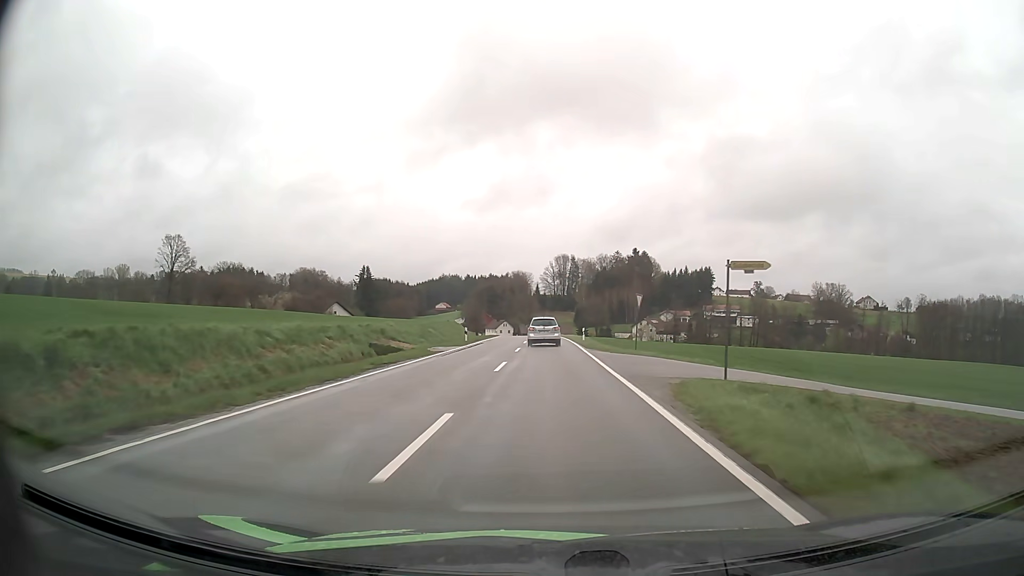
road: tertiary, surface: asphalt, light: Day
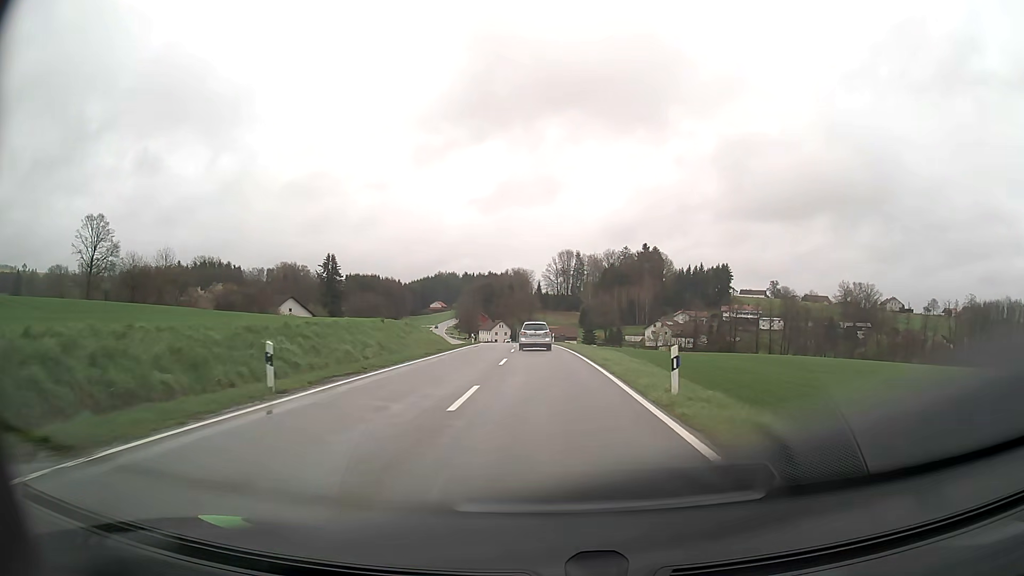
(+0.1, +32.3) m; 0°
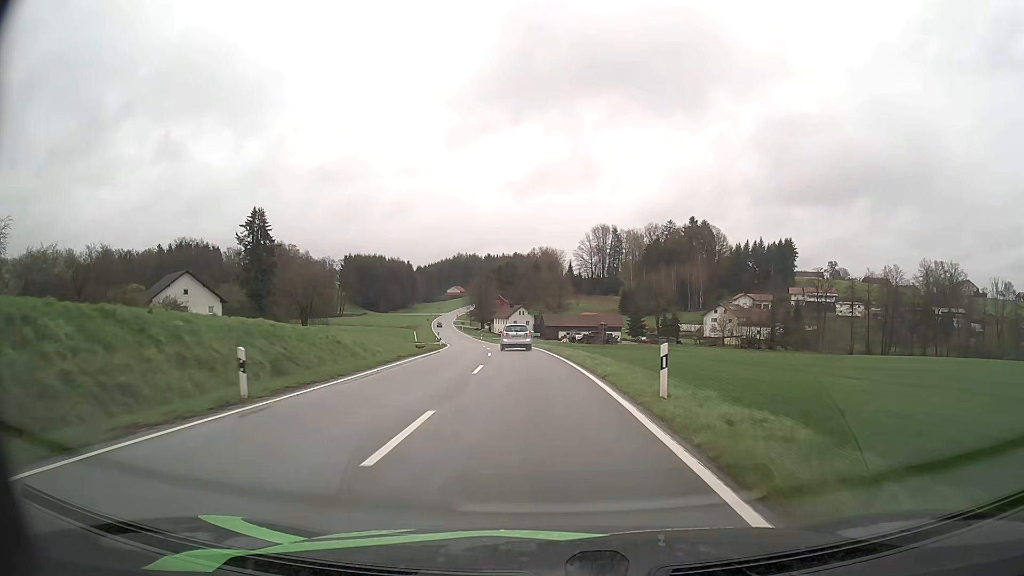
(-0.9, +53.7) m; -3°
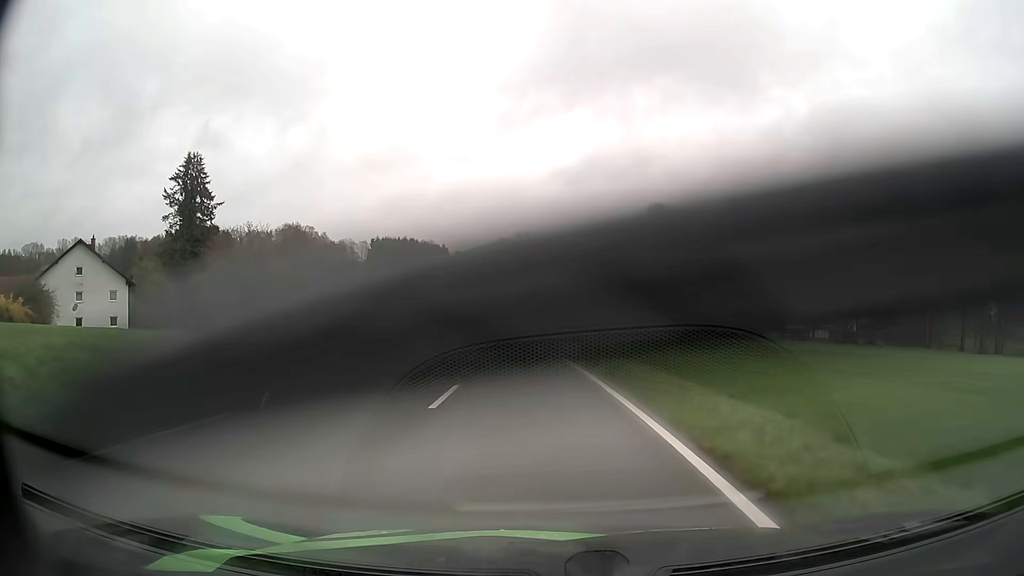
(-1.1, +32.9) m; -4°
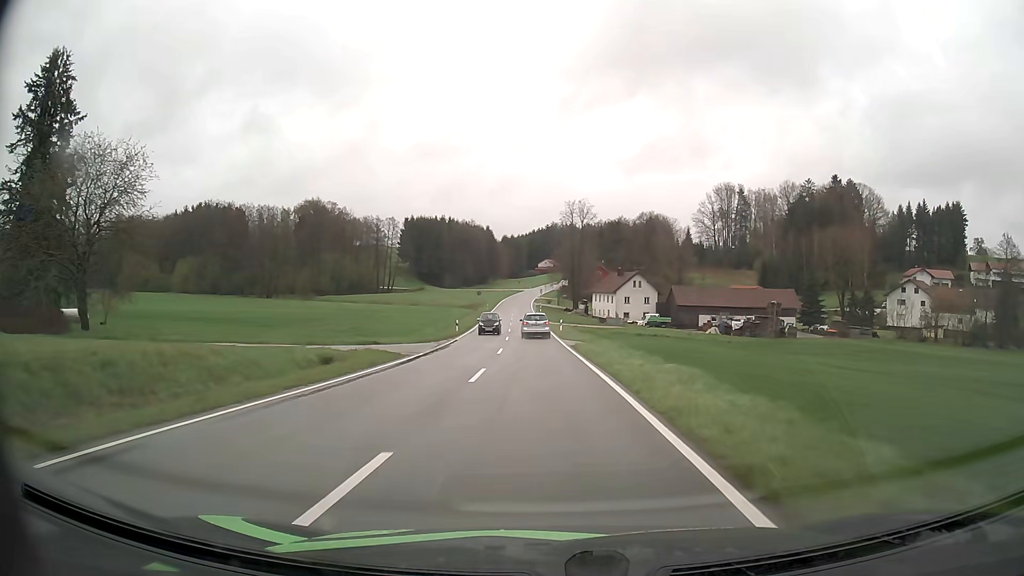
(-1.1, +32.6) m; -4°
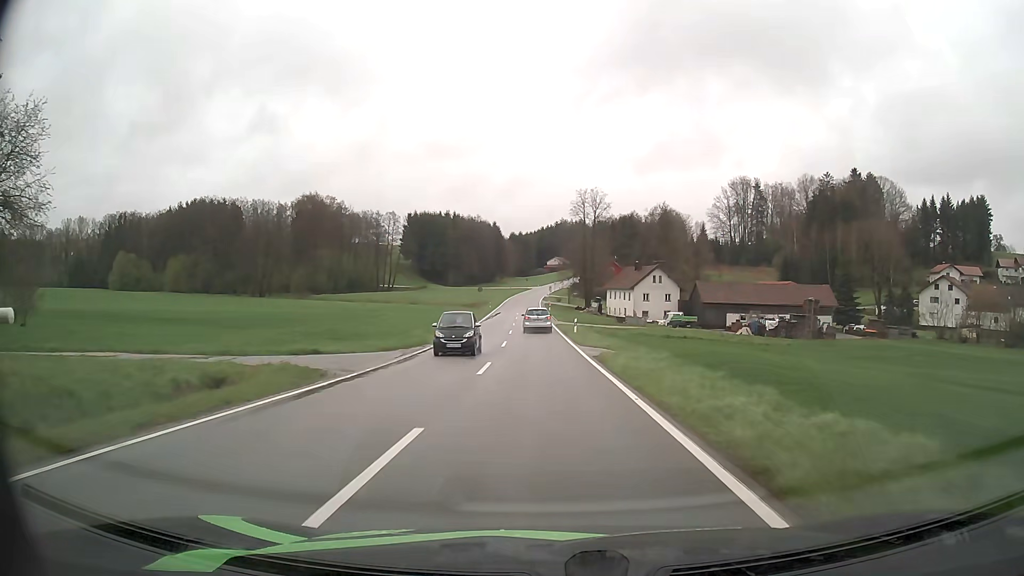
(-0.1, +10.8) m; -1°
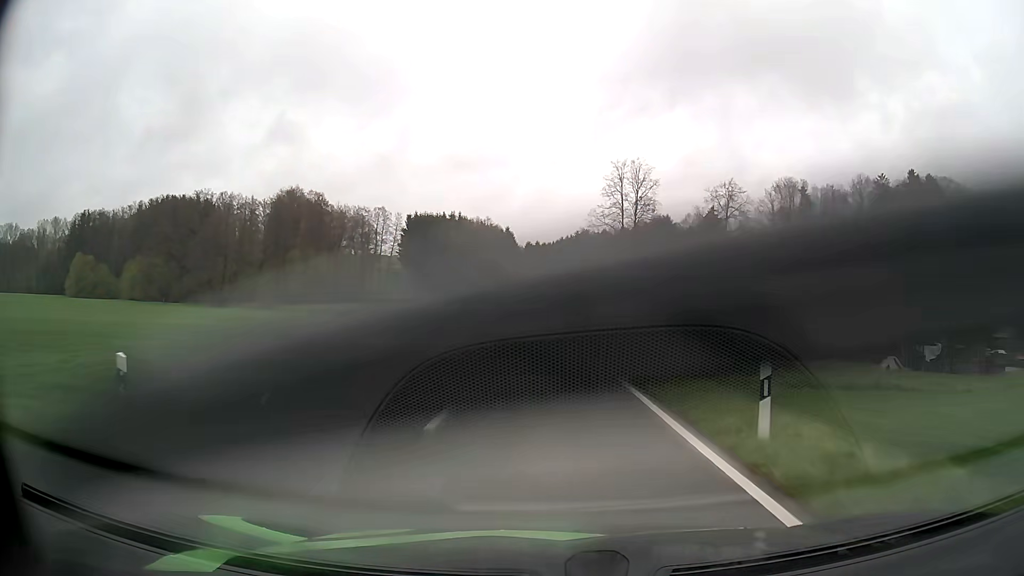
(-0.6, +33.0) m; -2°
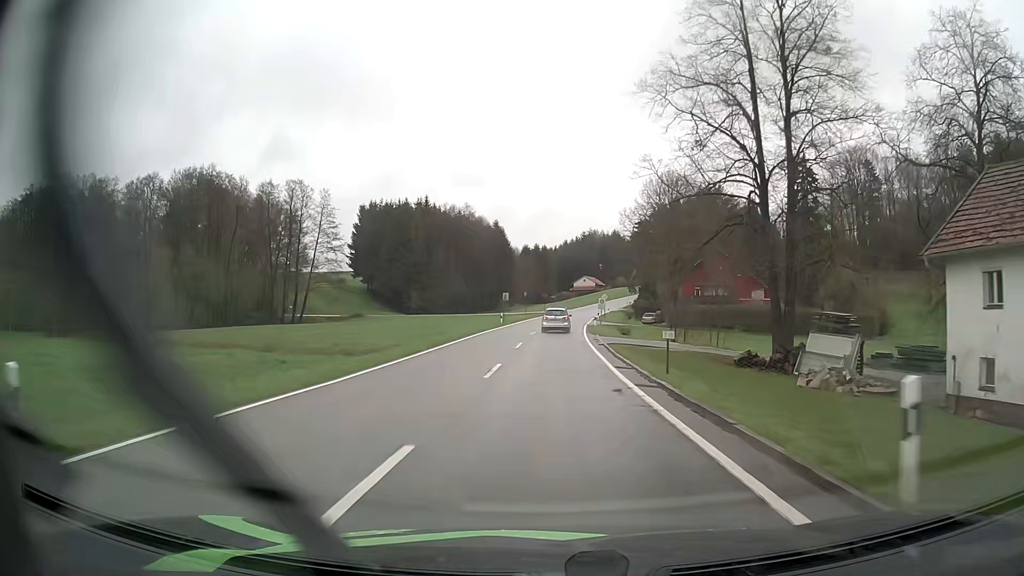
(-0.3, +55.1) m; 0°
(0, +10) (0, +20) (0, +30) (+1, +40) (+1, +50) (+2, +60) (+3, +70) (+4, +80) (+5, +90) (+7, +100) m
